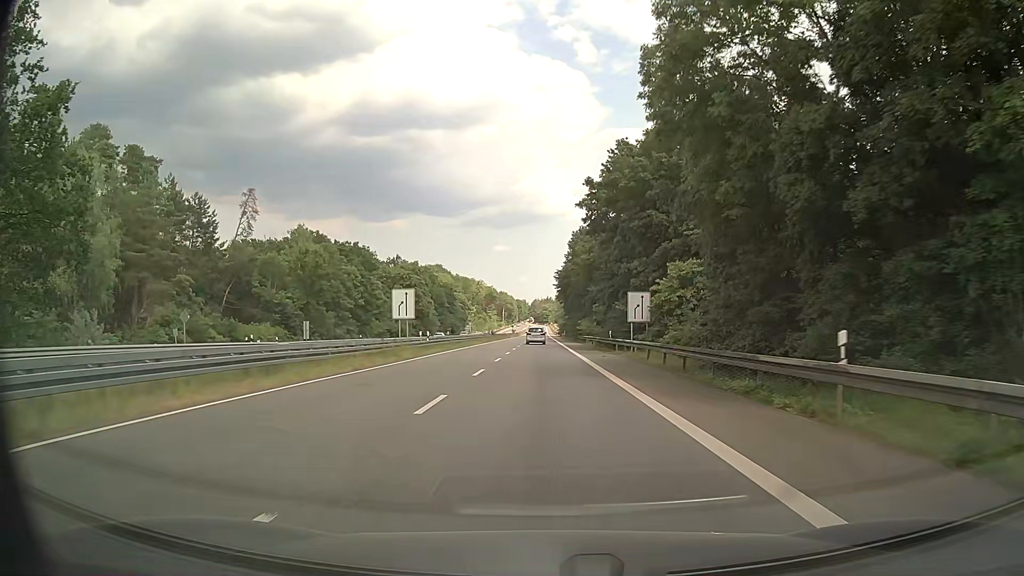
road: secondary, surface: asphalt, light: Day
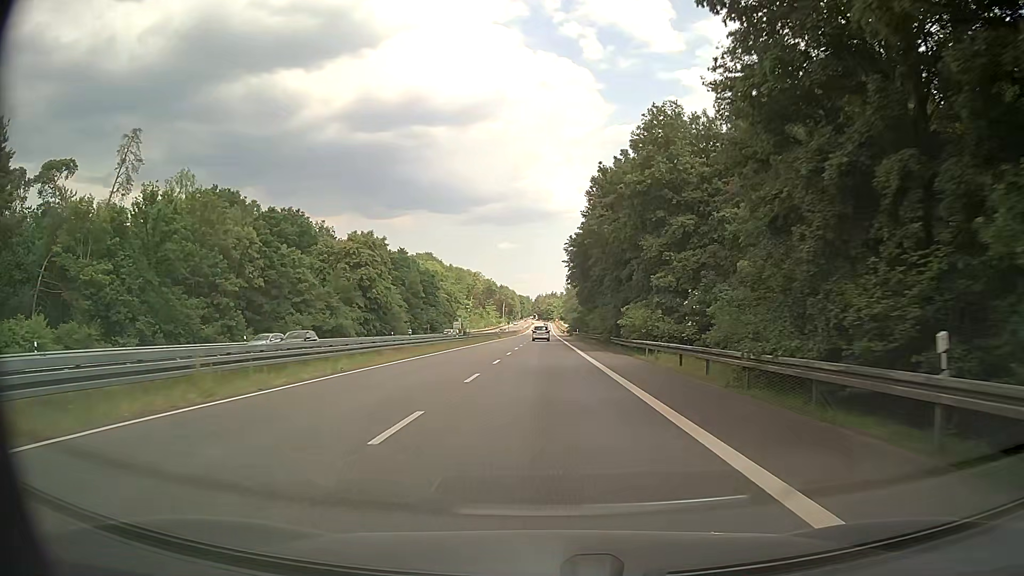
(-0.2, +38.9) m; -1°
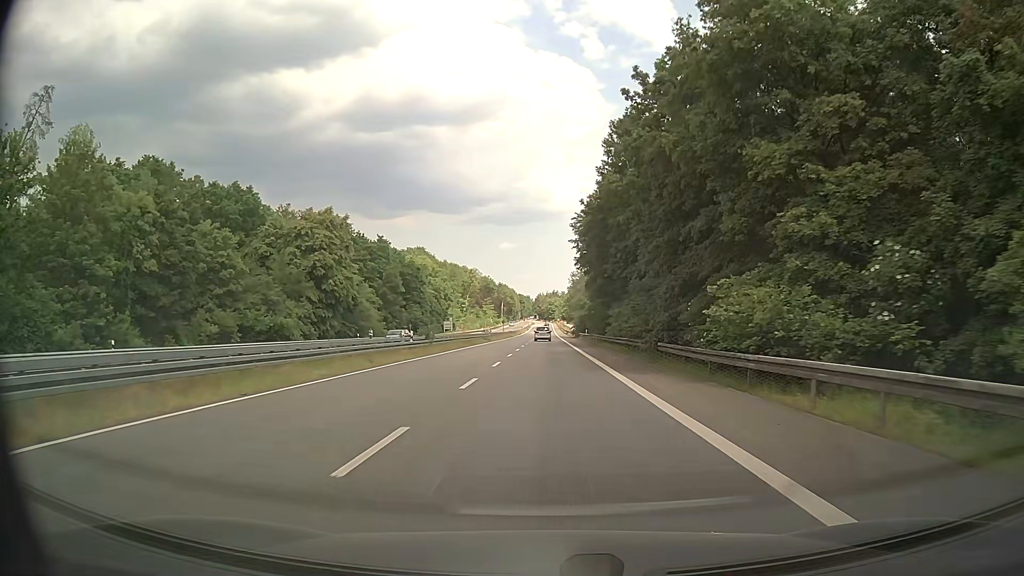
(+0.2, +19.6) m; +1°
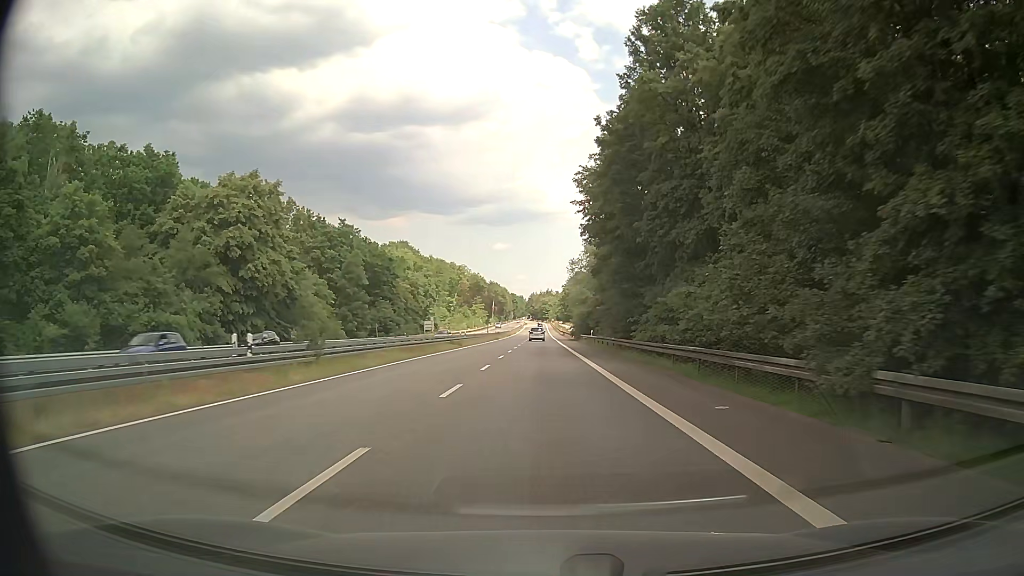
(+0.1, +19.7) m; +1°
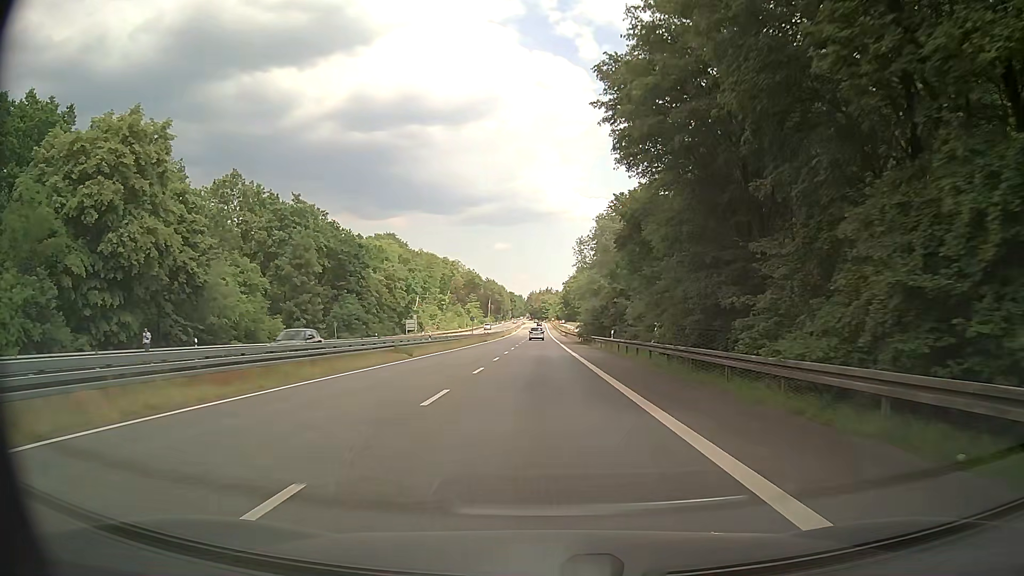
(-0.1, +19.7) m; -1°
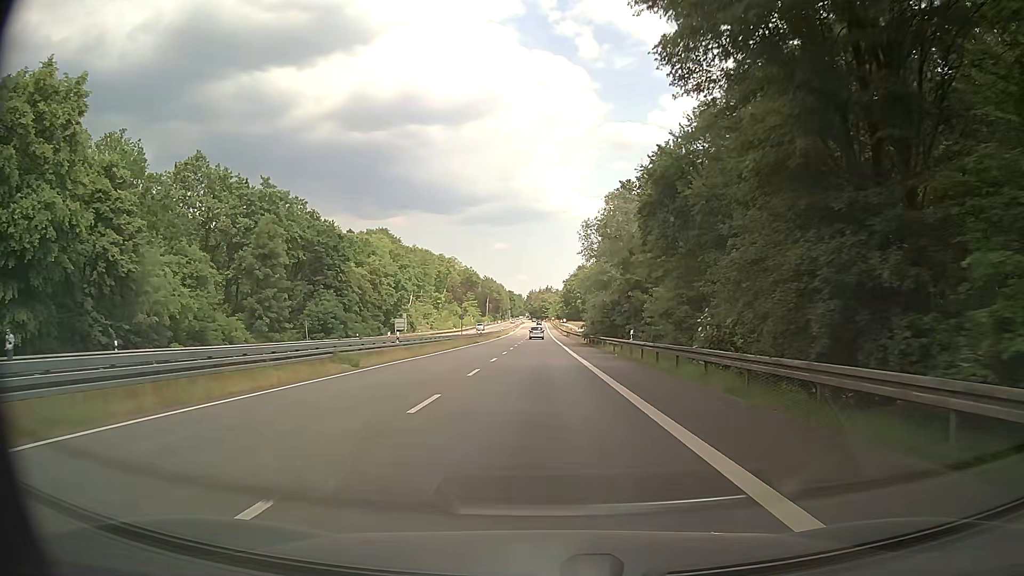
(+0.1, +9.9) m; +1°
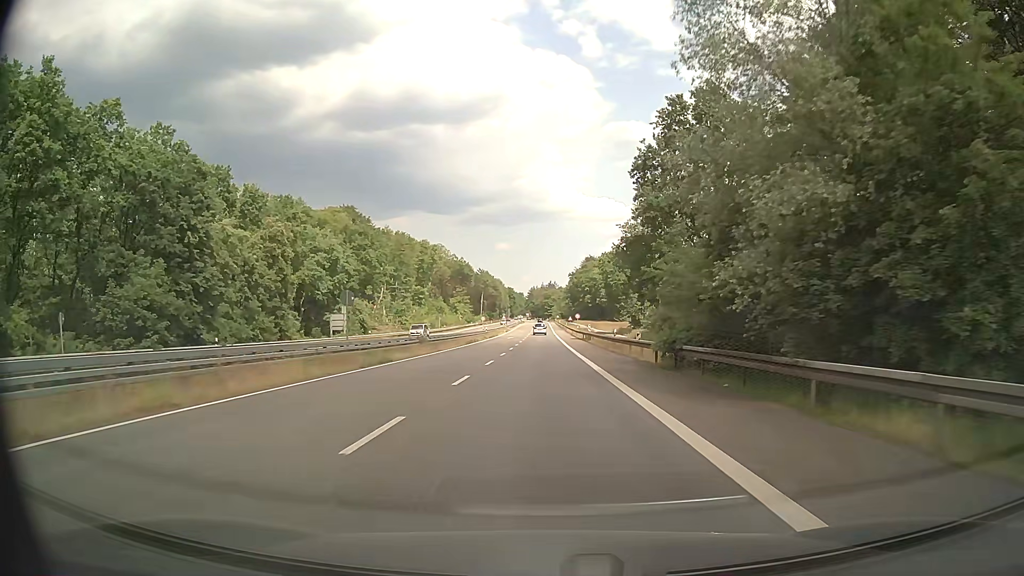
(-0.3, +39.6) m; 0°
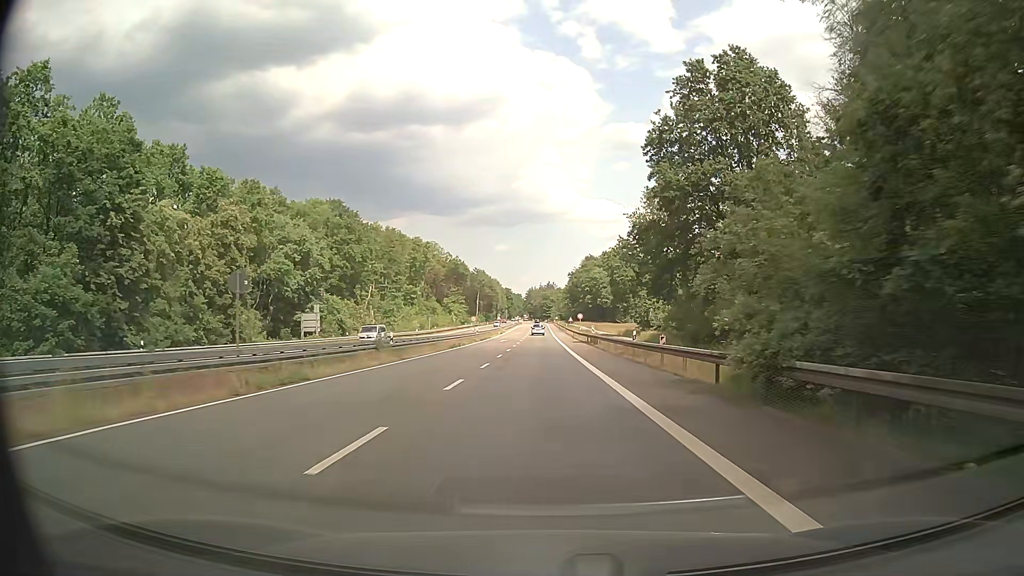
(0.0, +10.0) m; -1°
(0, +10) (0, +20) (+1, +30) (+1, +40) (+1, +50) (+1, +60) (+1, +70) (+1, +80) (+1, +90) (+1, +100) m
